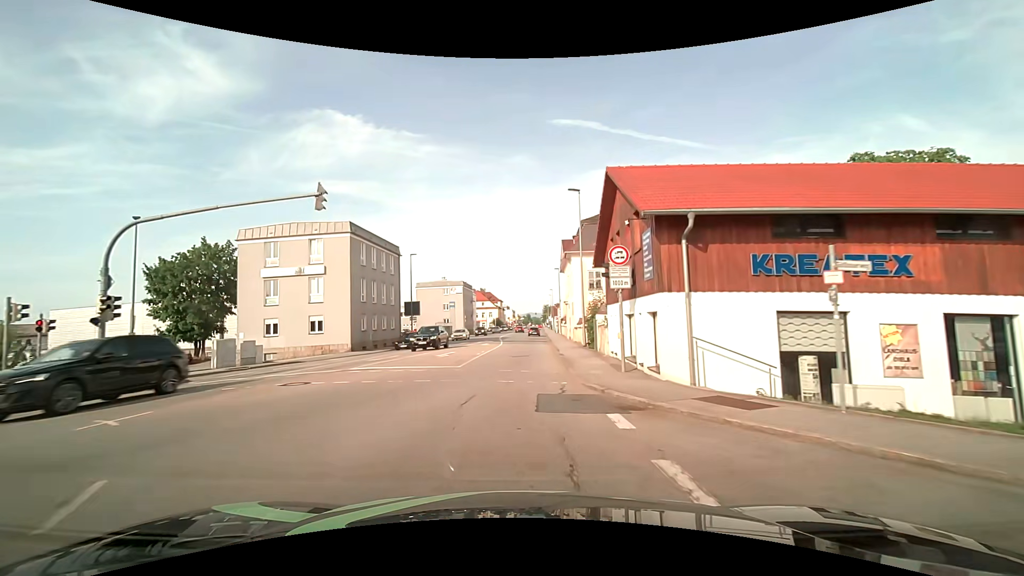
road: tertiary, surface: asphalt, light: Day
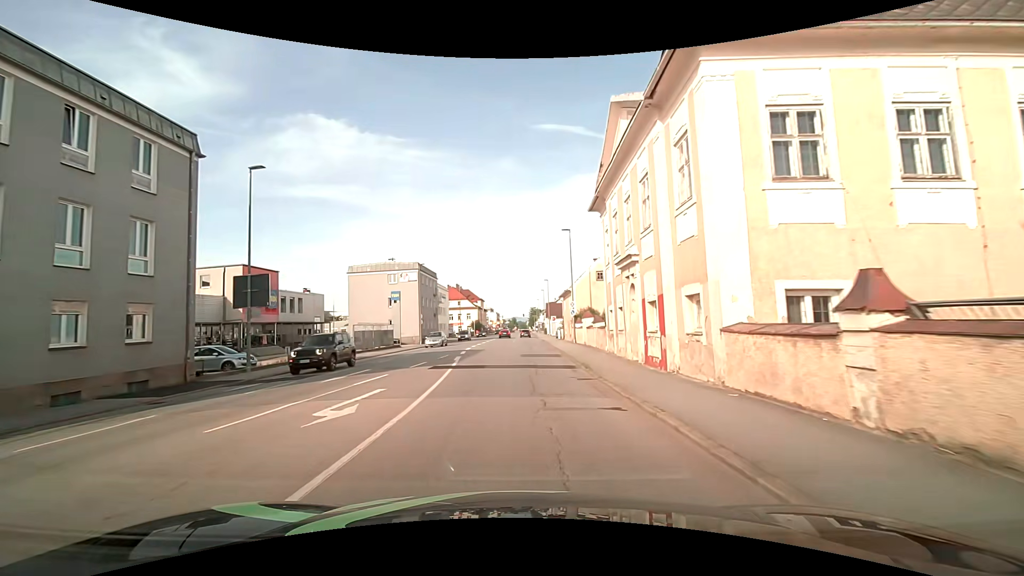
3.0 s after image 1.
(-0.1, +31.9) m; +1°
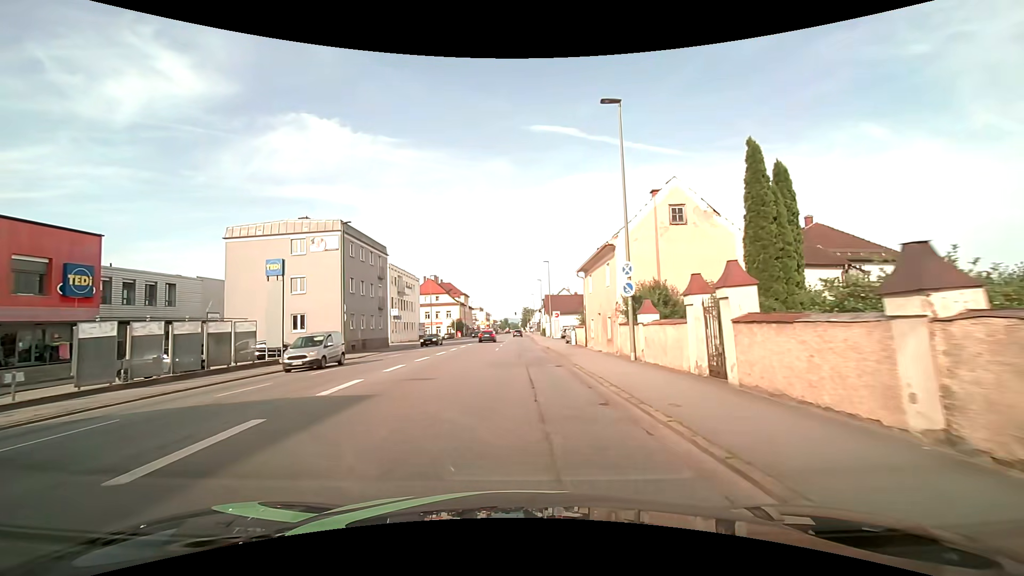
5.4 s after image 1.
(+0.3, +25.2) m; +1°
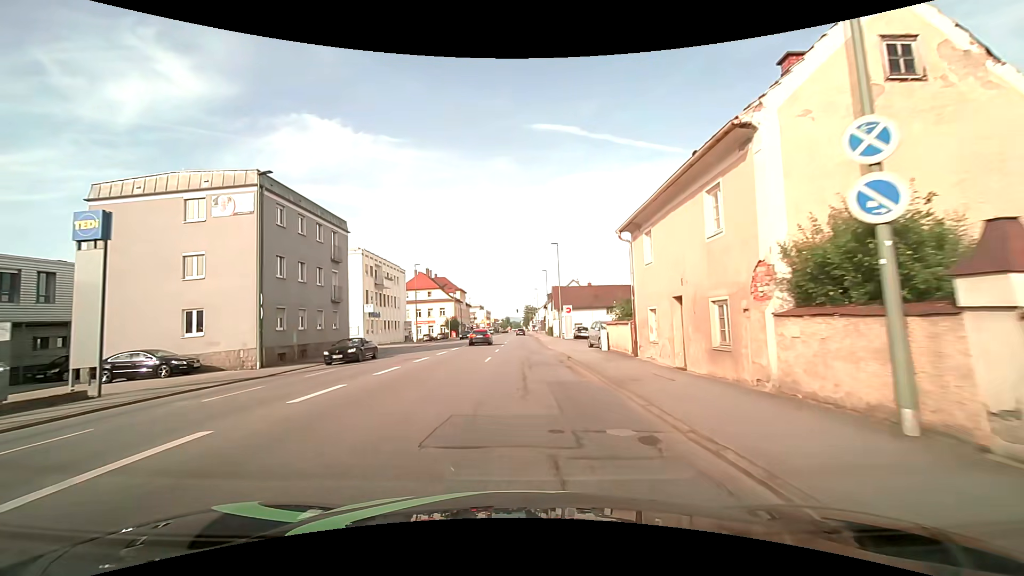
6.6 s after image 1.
(-0.1, +12.9) m; 0°
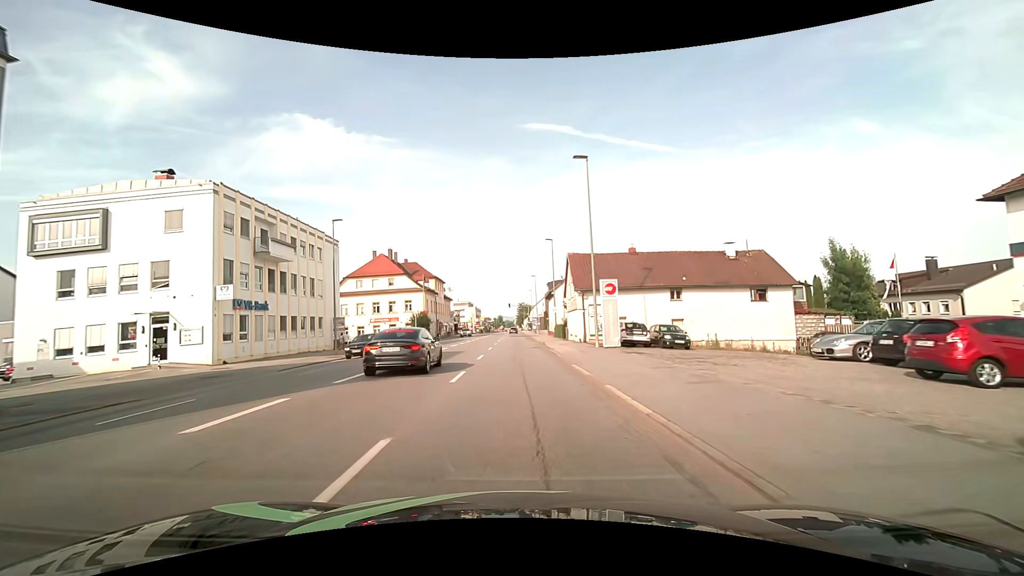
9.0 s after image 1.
(0.0, +26.9) m; +1°
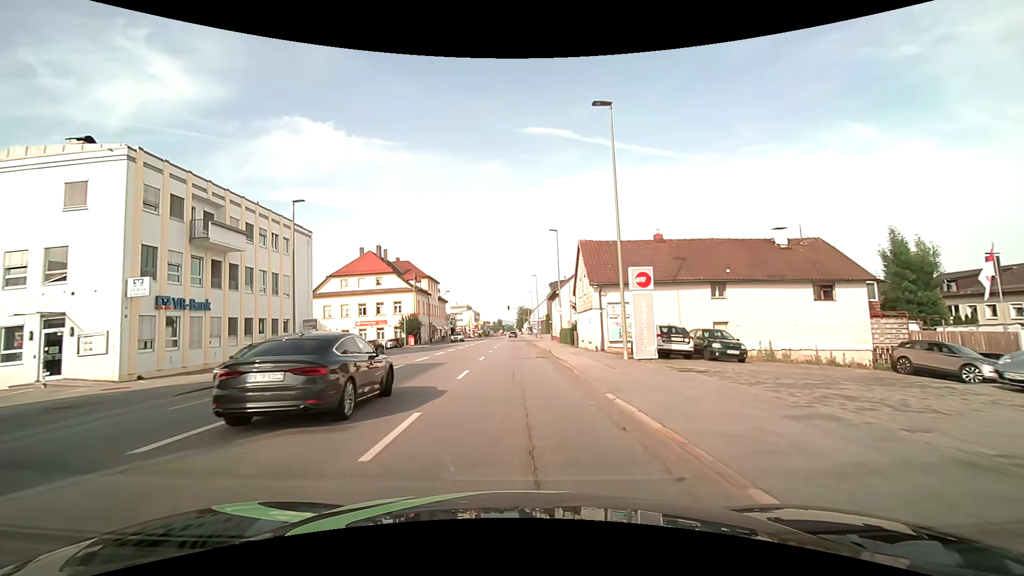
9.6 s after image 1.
(0.0, +6.8) m; 0°
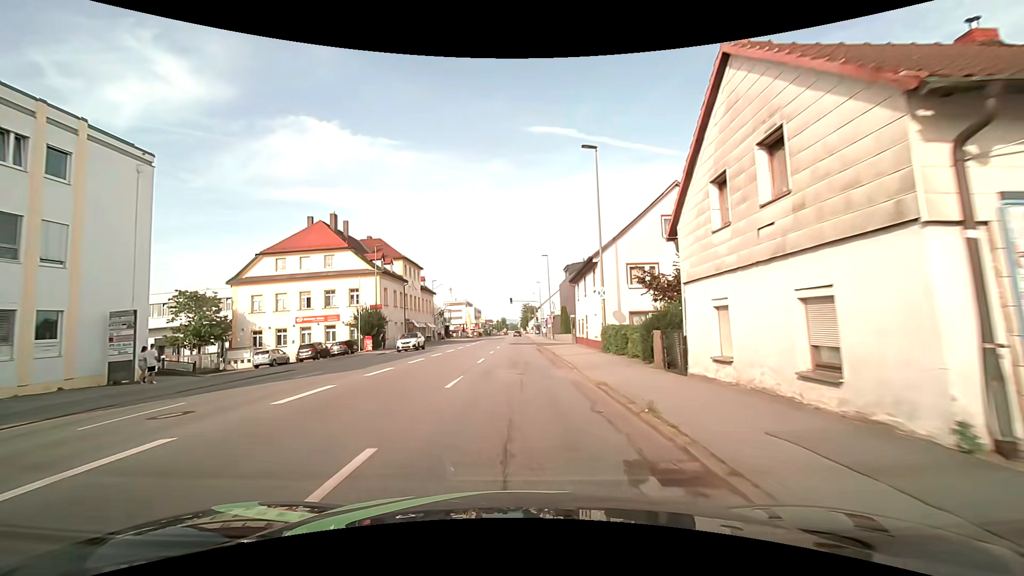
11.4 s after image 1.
(-0.1, +20.7) m; -1°
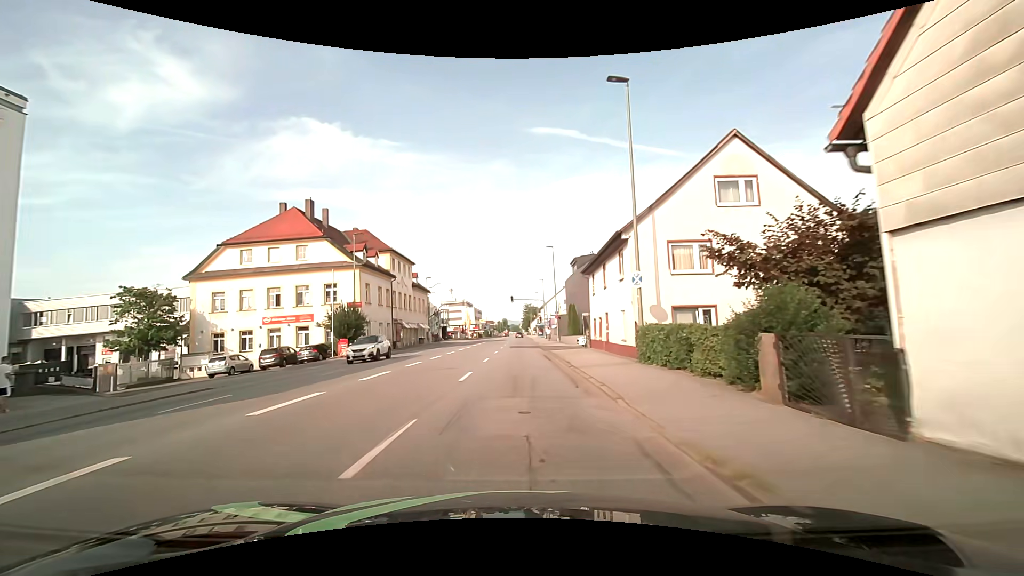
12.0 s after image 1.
(0.0, +6.9) m; 0°
(0, +10) (0, +20) (0, +30) (0, +40) (0, +50) (0, +60) (0, +70) (0, +80) (0, +90) (0, +100) m
